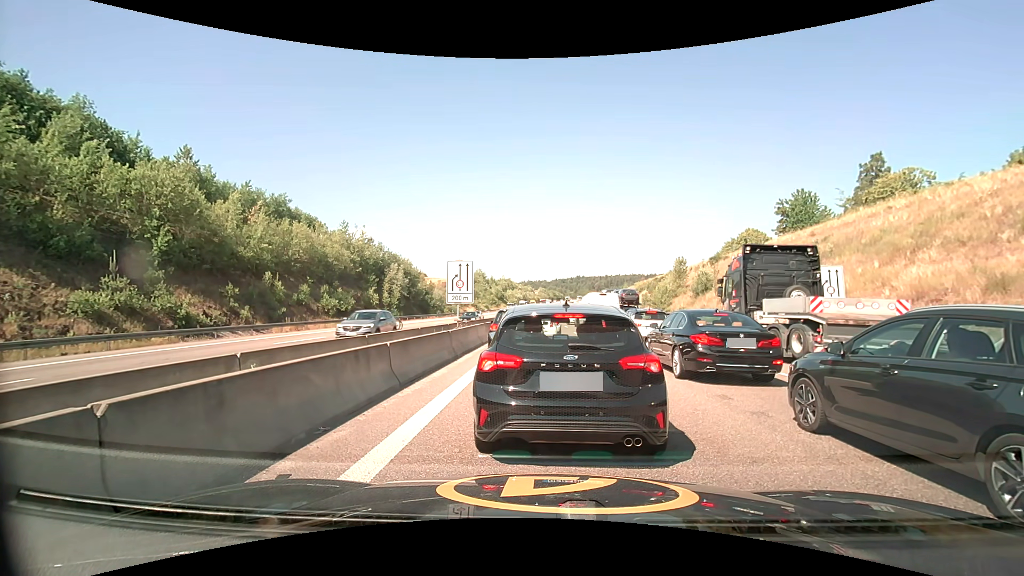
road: motorway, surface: asphalt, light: Day
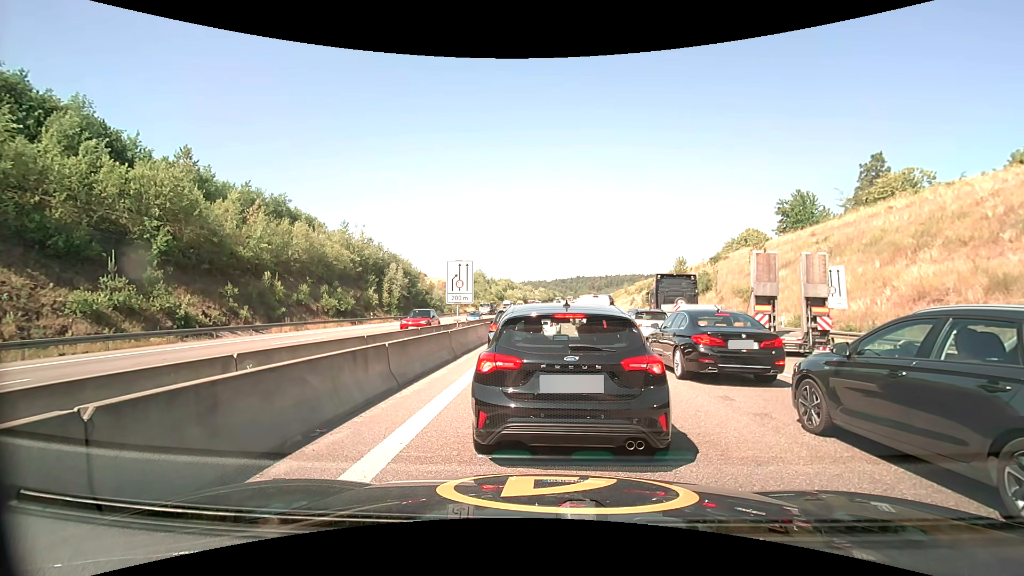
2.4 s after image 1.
(0.0, +0.1) m; 0°
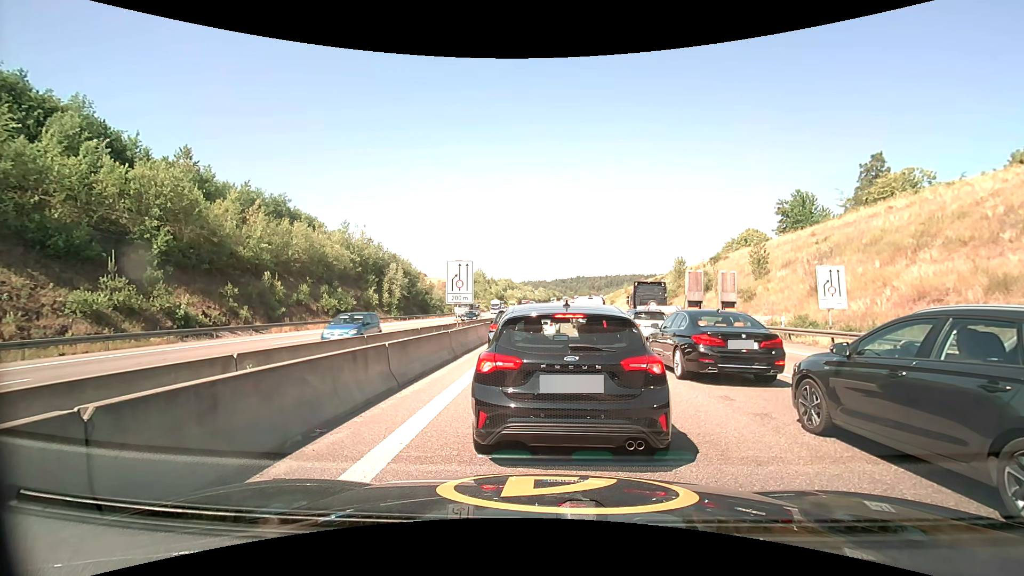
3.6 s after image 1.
(0.0, 0.0) m; 0°
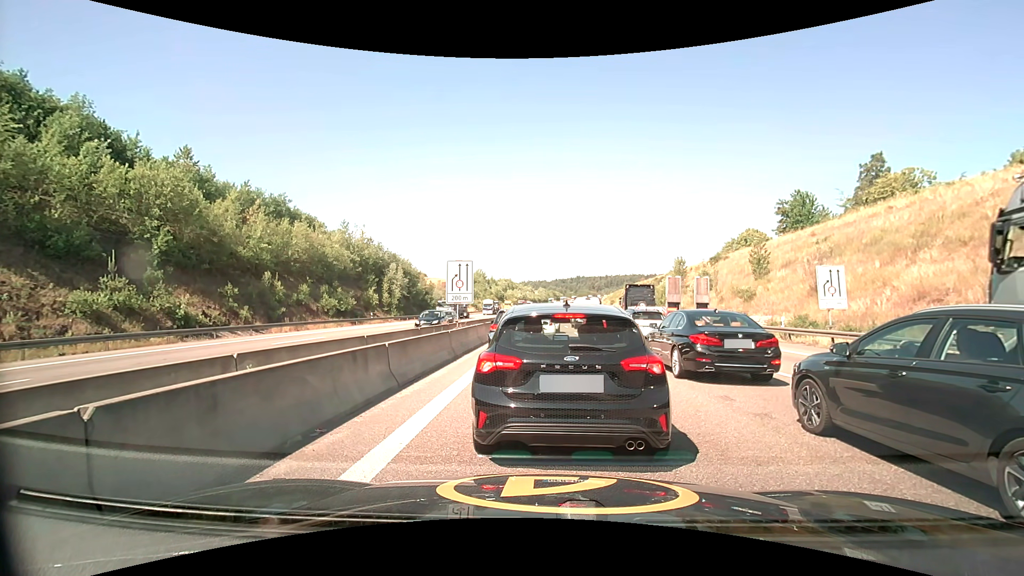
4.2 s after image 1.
(0.0, 0.0) m; 0°
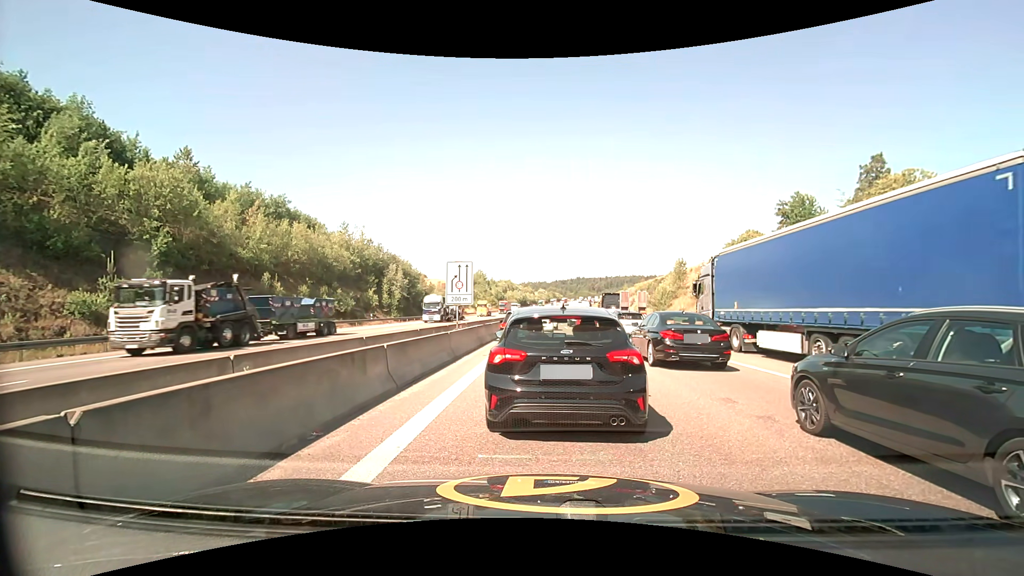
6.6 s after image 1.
(0.0, +0.1) m; 0°
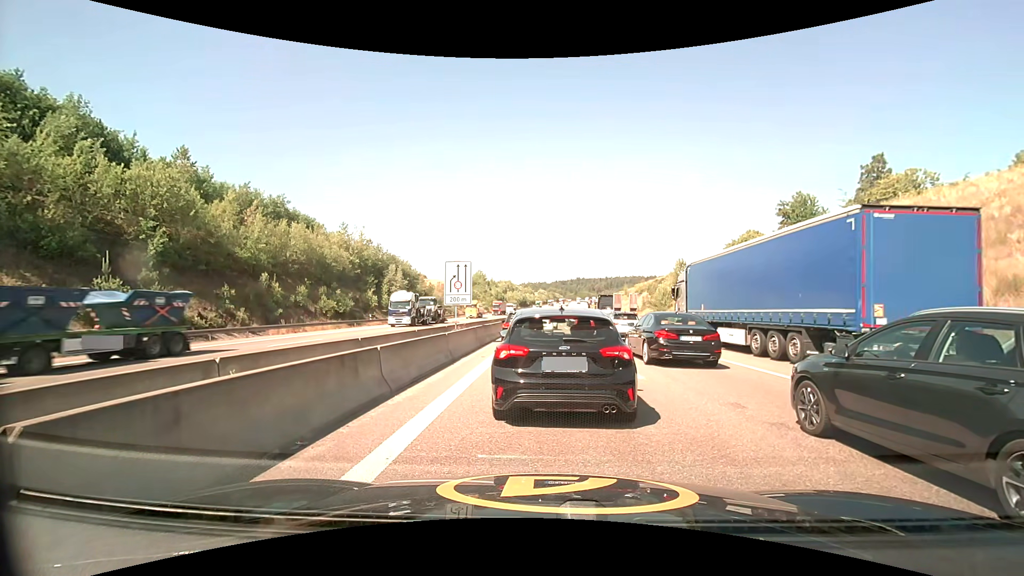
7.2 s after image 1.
(0.0, +0.4) m; 0°
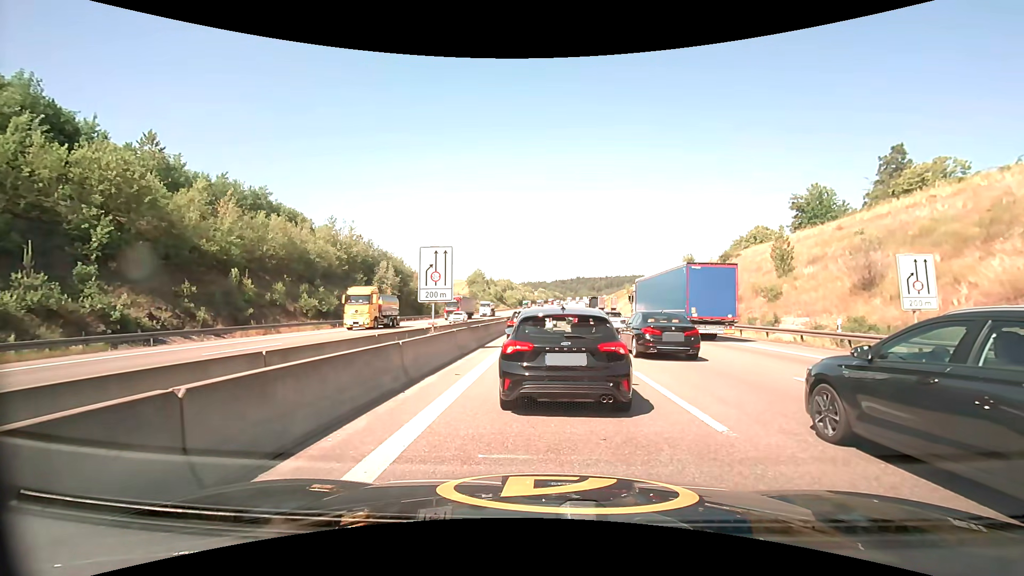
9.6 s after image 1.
(+0.1, +4.9) m; +2°
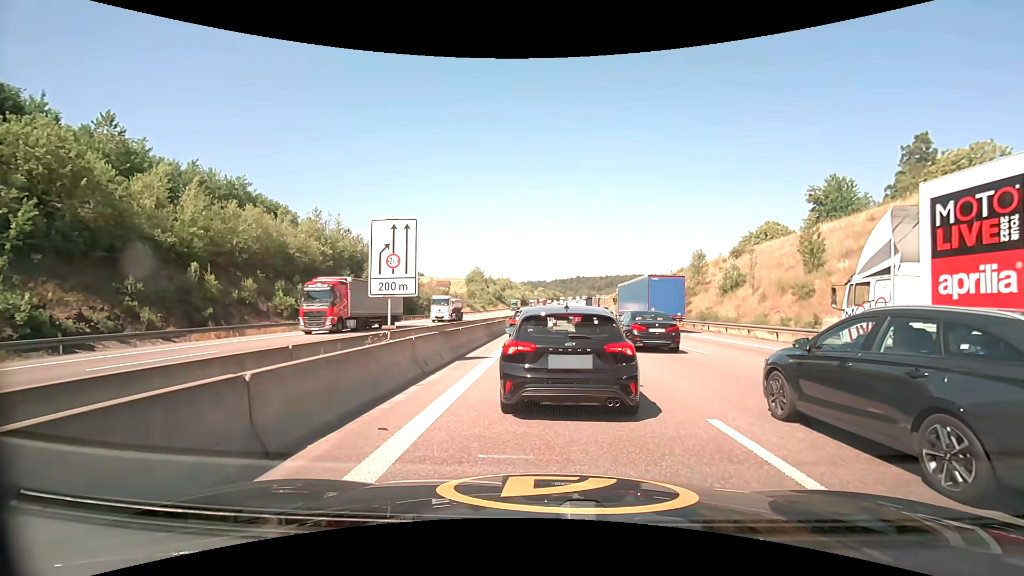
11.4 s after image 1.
(-0.1, +5.2) m; -2°
(0, +10) (0, +20) (+1, +30) (+1, +40) (+1, +50) (+2, +60) (+2, +70) (+2, +80) (+3, +90) (+3, +100) m
